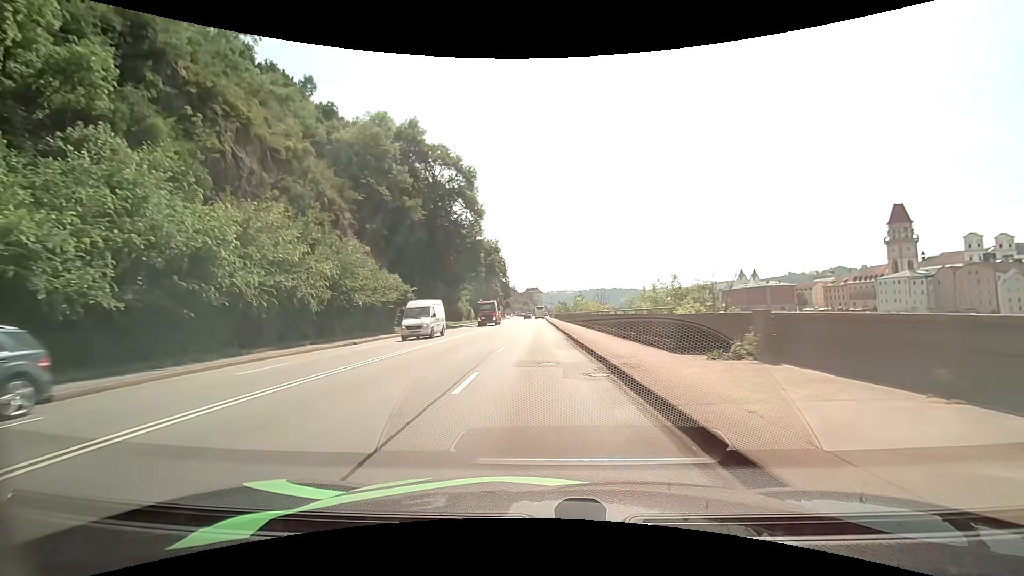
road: primary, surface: asphalt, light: Day
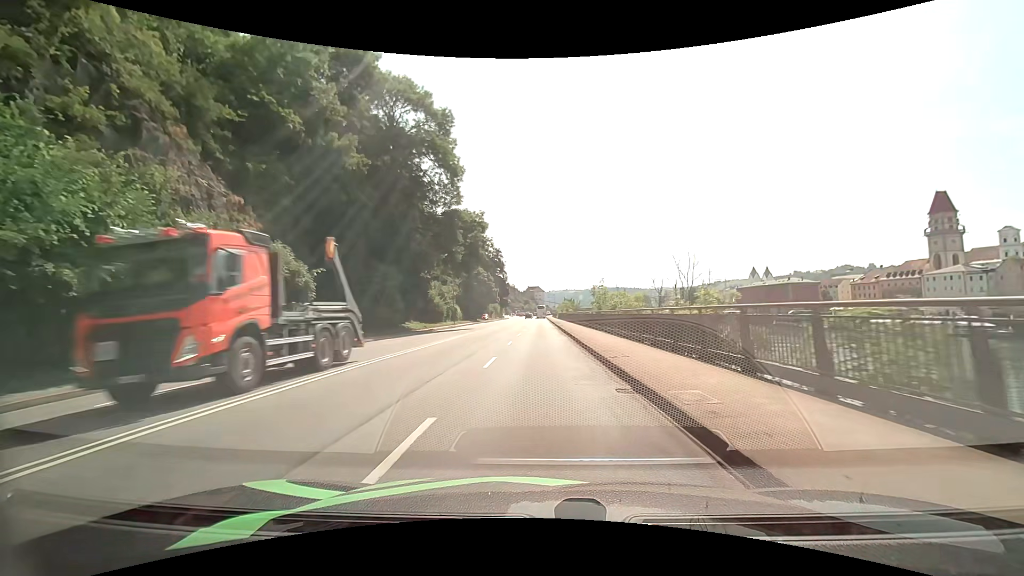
(0.0, +22.7) m; 0°
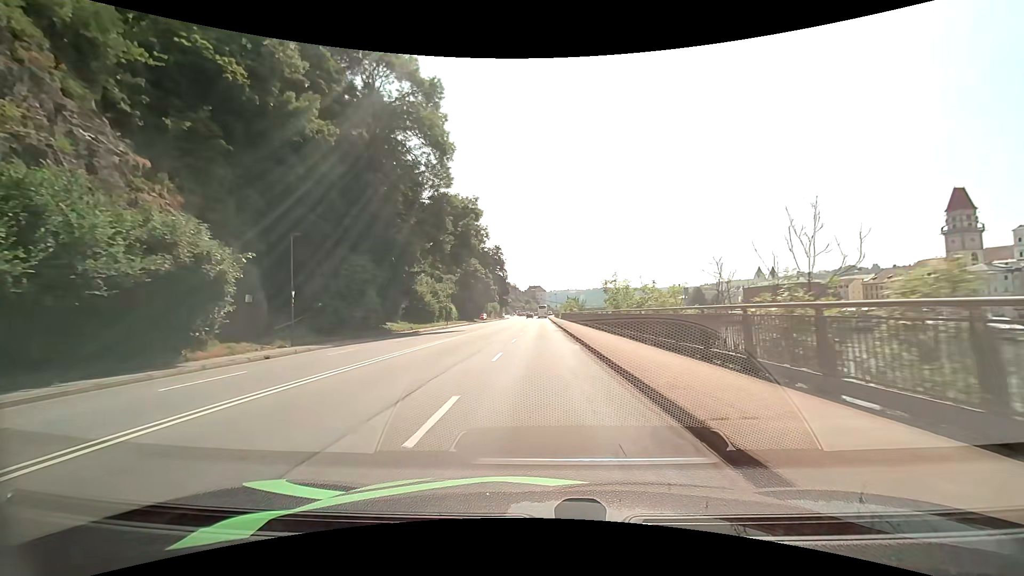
(0.0, +7.4) m; 0°
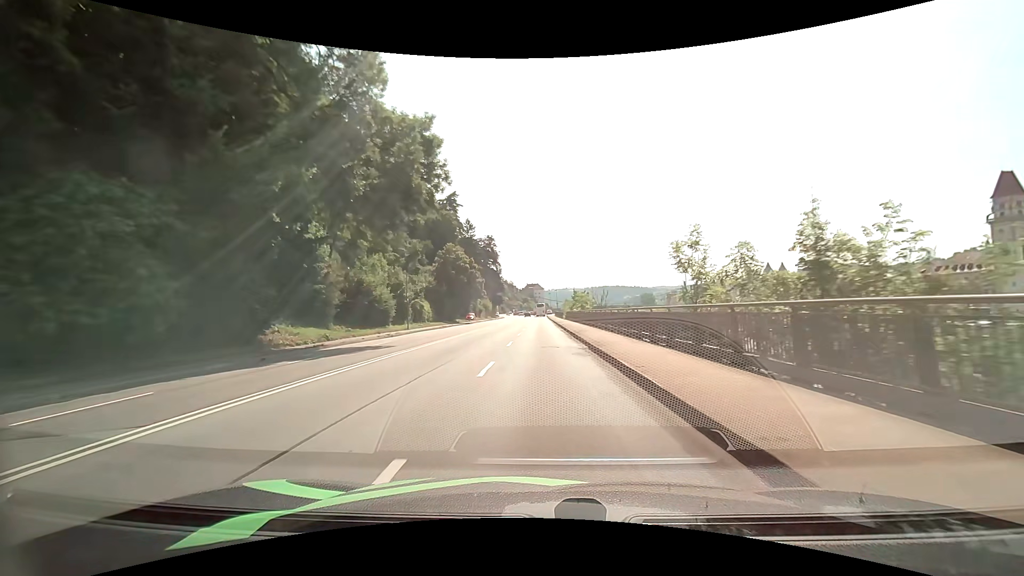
(0.0, +21.6) m; 0°
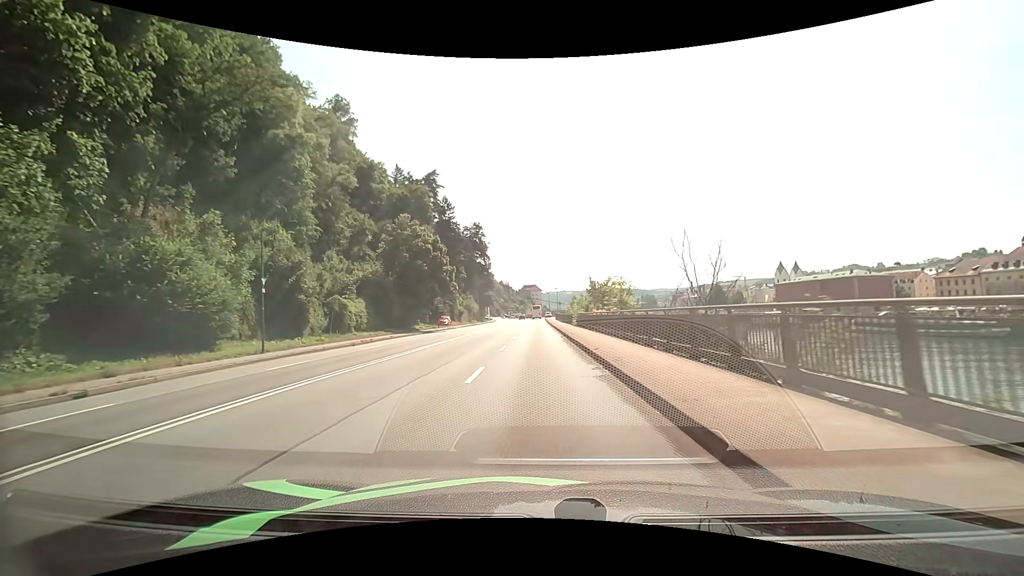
(+0.2, +27.4) m; 0°
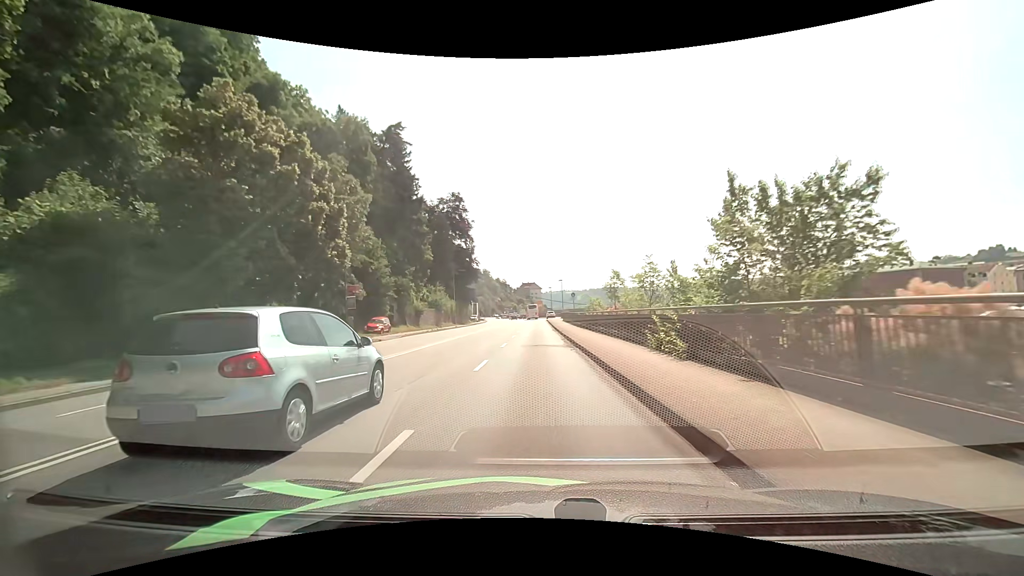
(-0.1, +34.2) m; 0°
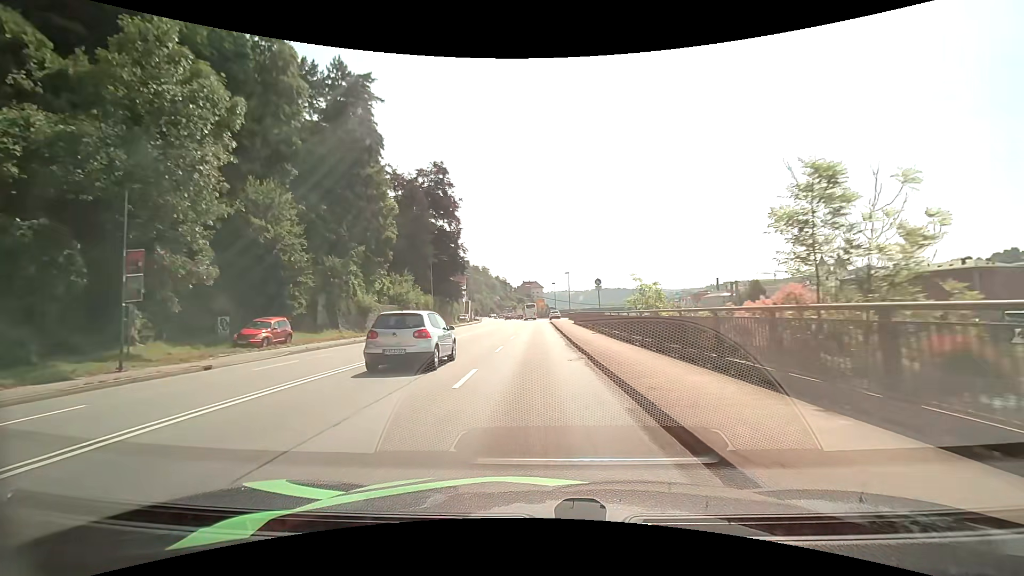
(-0.1, +20.4) m; 0°
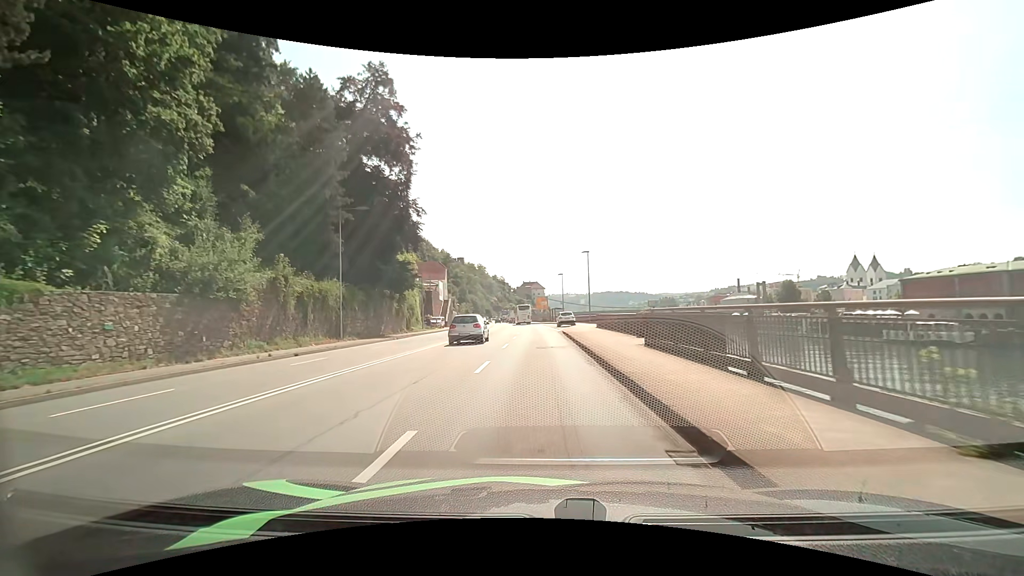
(0.0, +33.7) m; 0°
(0, +10) (0, +20) (0, +30) (0, +40) (0, +50) (-1, +60) (-1, +70) (-2, +80) (-2, +90) (-3, +100) m
